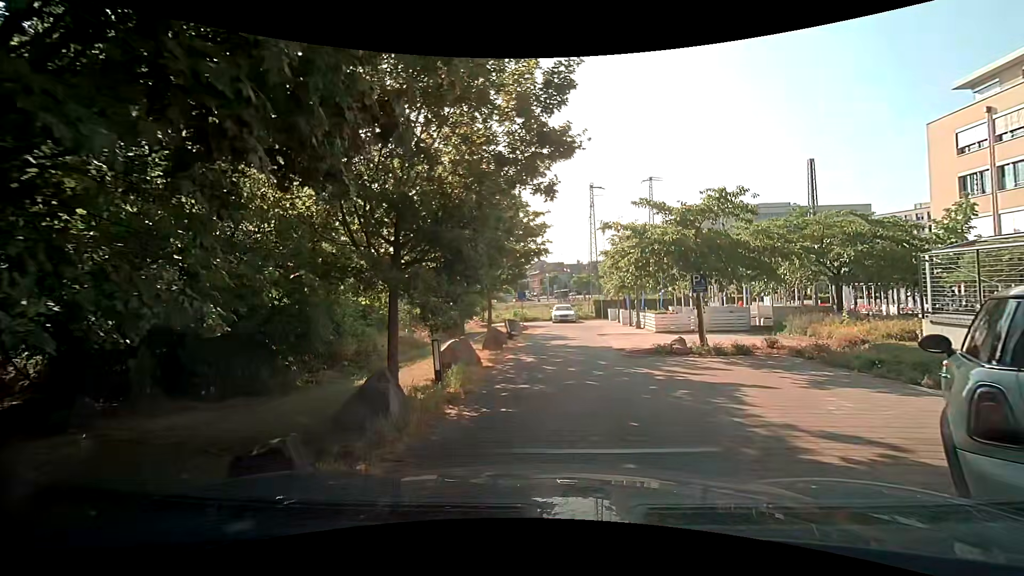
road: service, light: Day
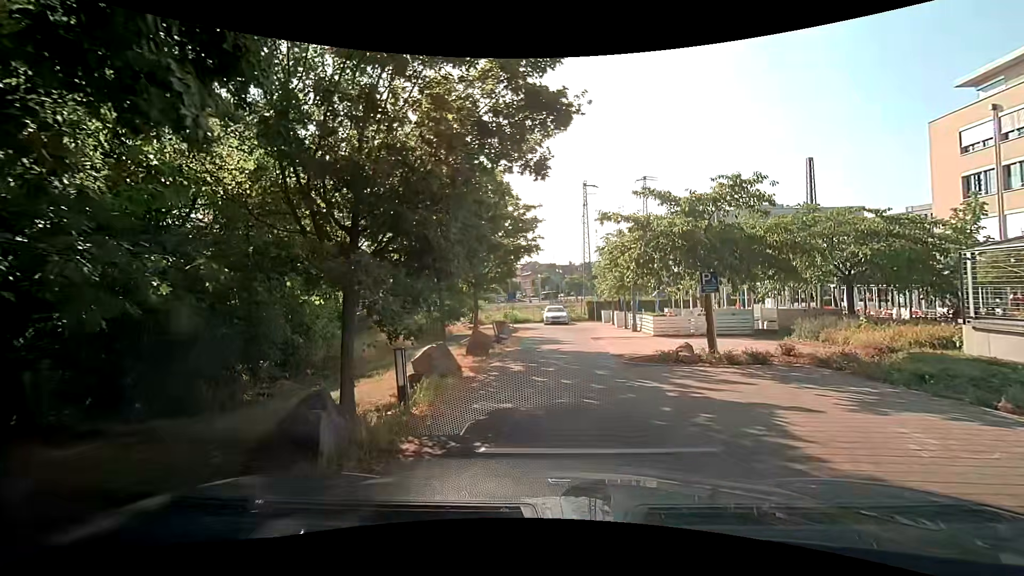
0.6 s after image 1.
(+0.1, +1.6) m; +3°
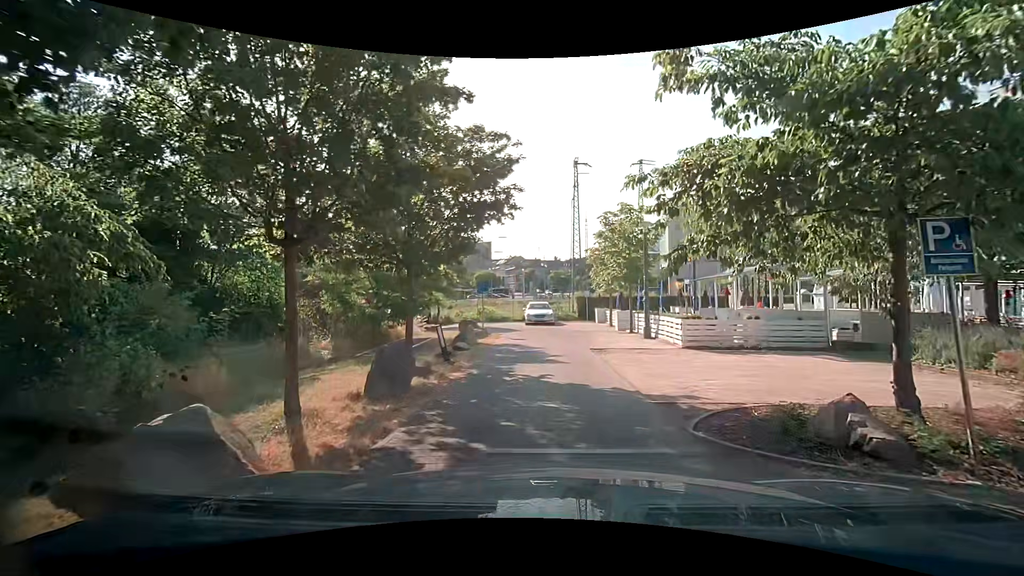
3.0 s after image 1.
(0.0, +7.2) m; +1°
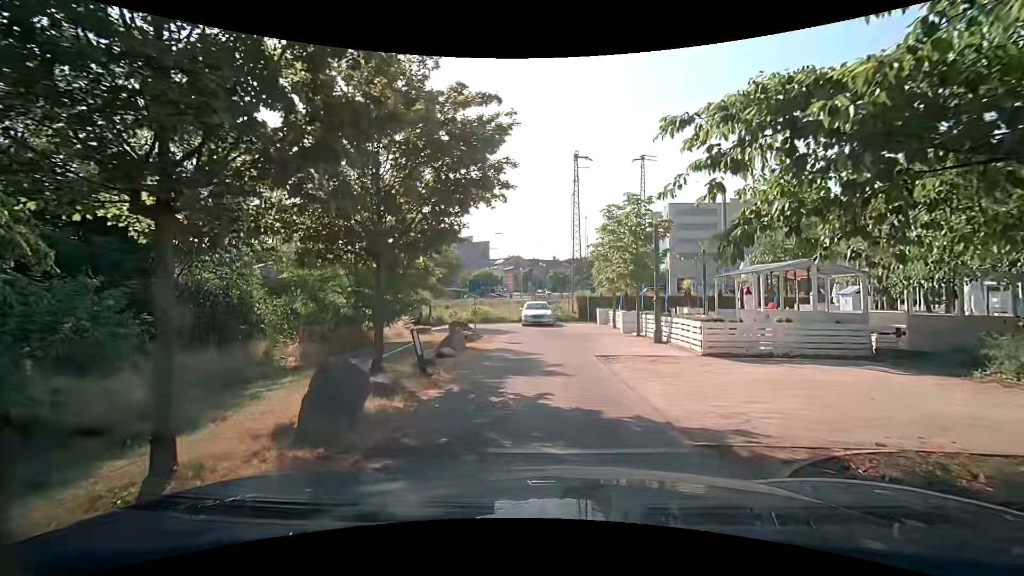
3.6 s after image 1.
(0.0, +2.0) m; +1°
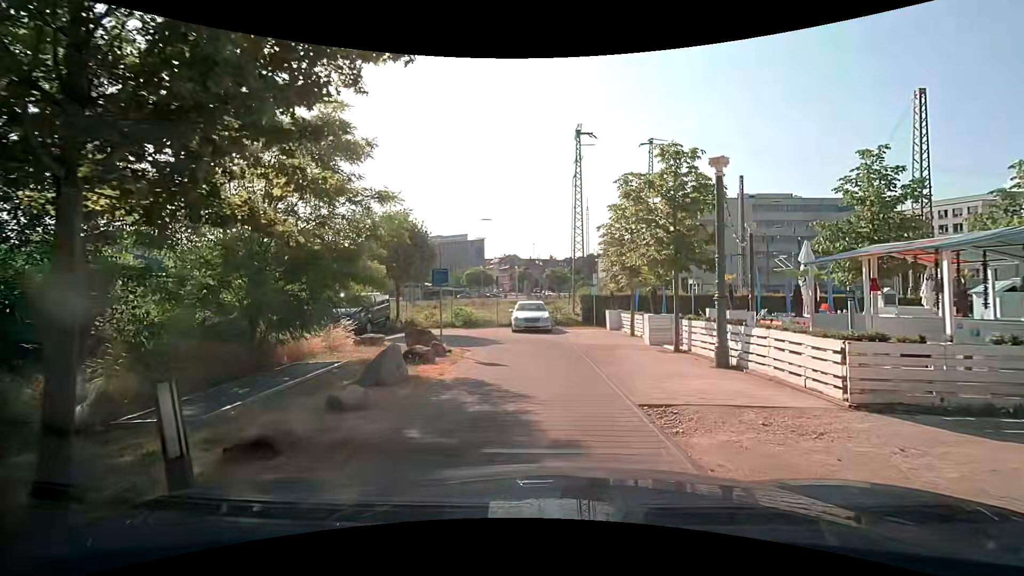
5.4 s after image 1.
(0.0, +6.2) m; -1°
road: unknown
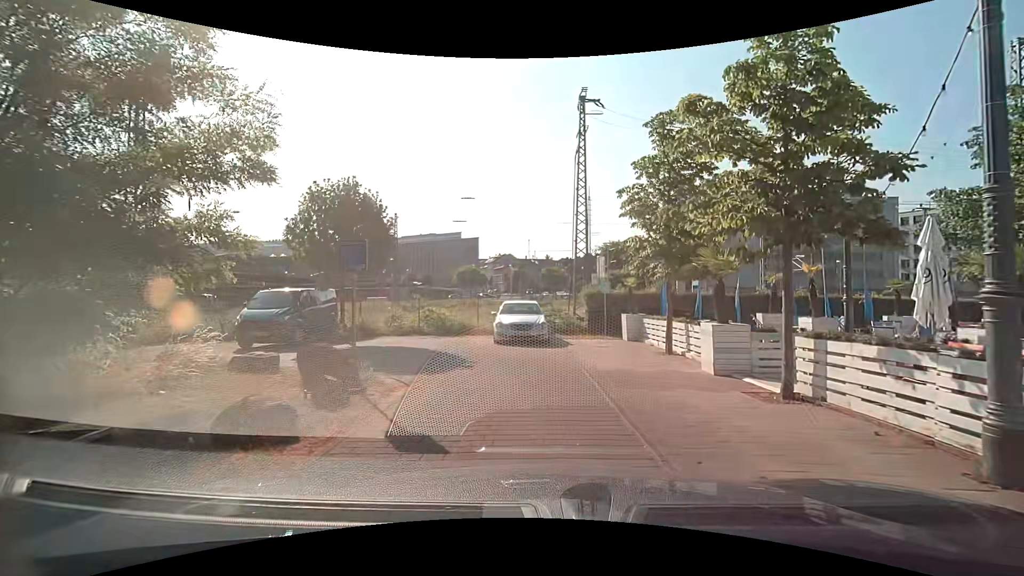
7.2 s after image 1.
(+0.1, +6.3) m; +2°
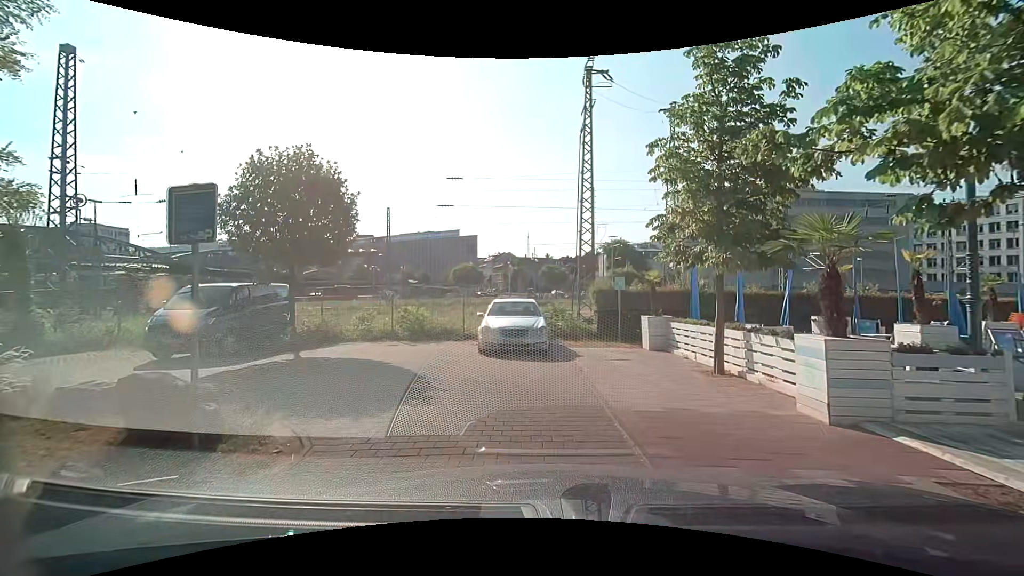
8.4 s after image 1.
(-0.1, +3.7) m; -2°
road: service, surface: paved
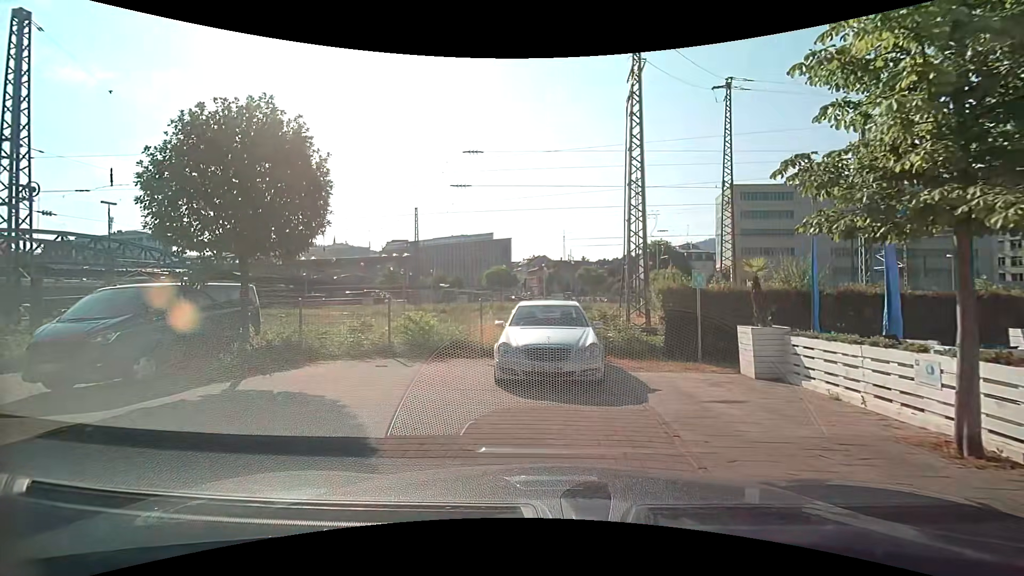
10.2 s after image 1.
(0.0, +4.3) m; -4°
